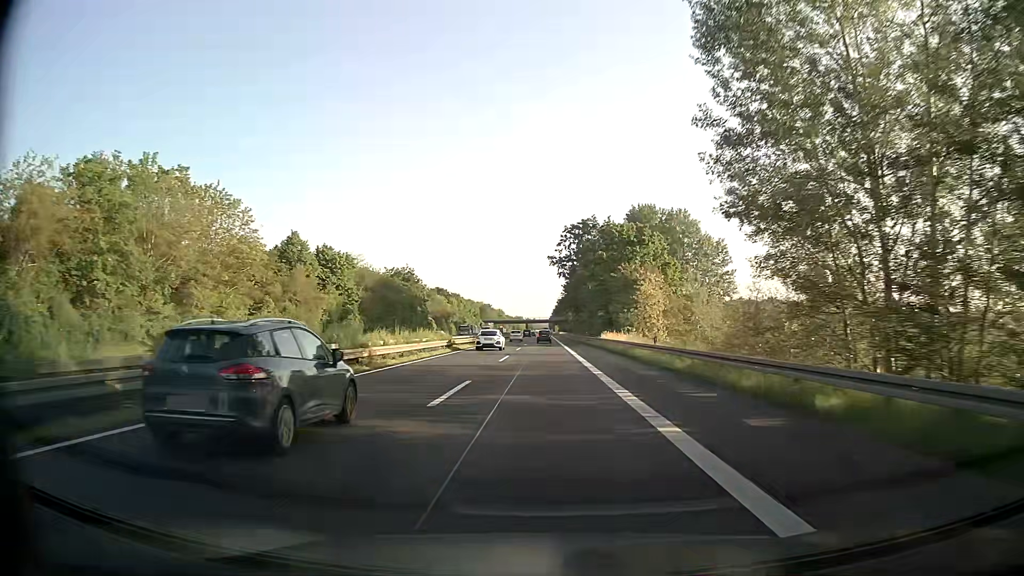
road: trunk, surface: asphalt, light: Day
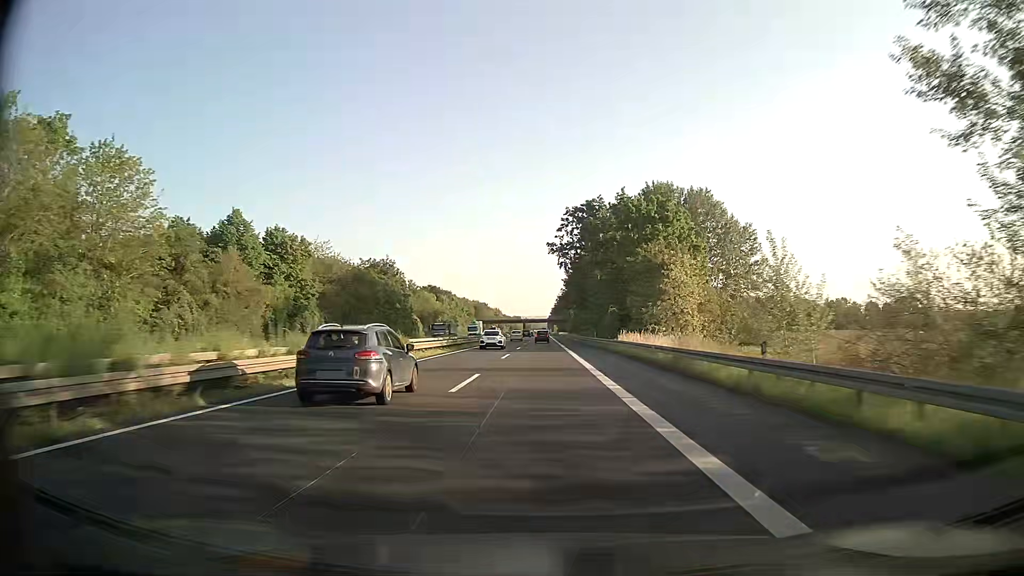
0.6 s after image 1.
(0.0, +15.1) m; 0°
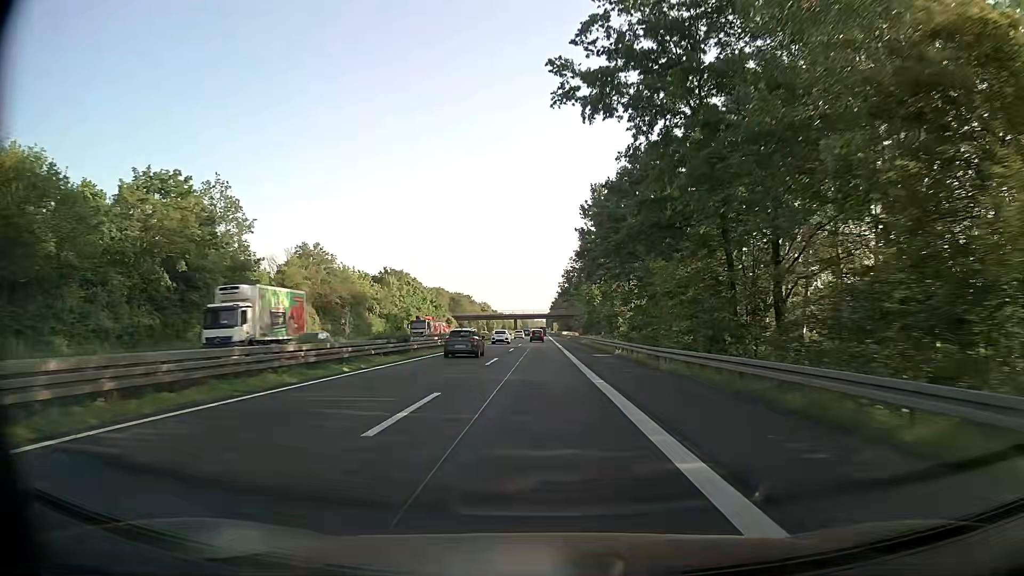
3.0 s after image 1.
(+0.2, +60.6) m; 0°
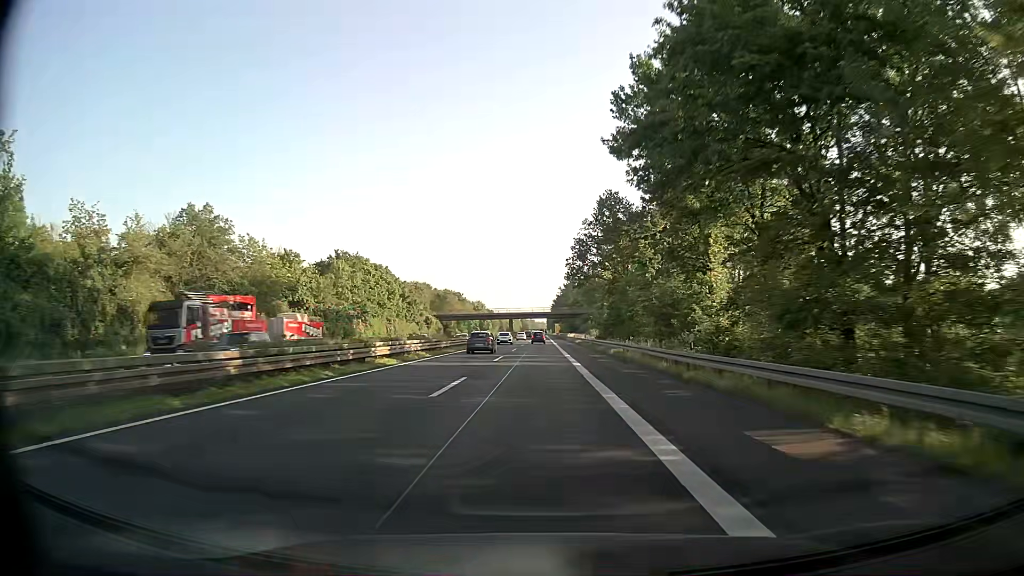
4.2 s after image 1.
(-0.1, +30.6) m; 0°
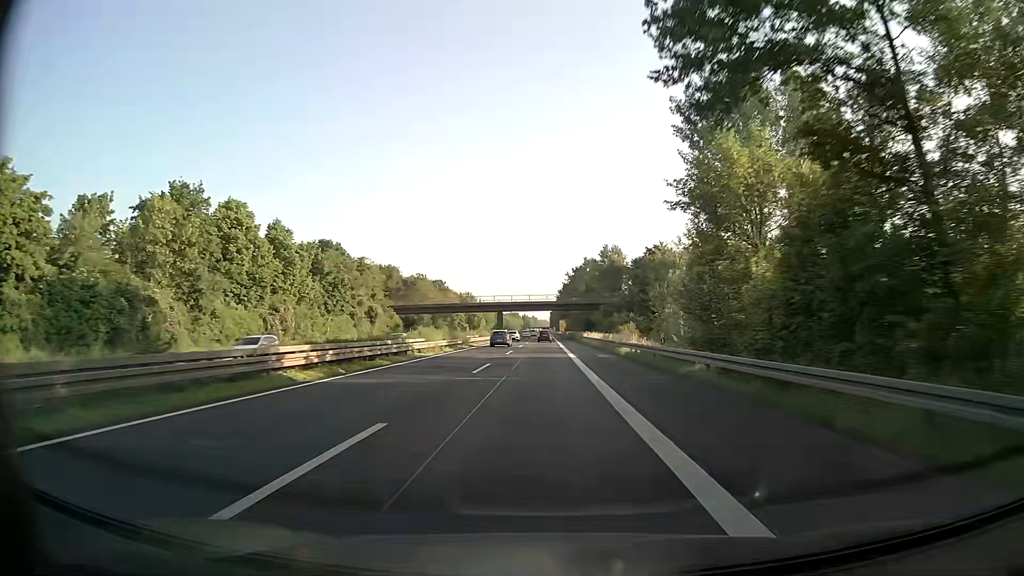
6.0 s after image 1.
(-0.2, +46.5) m; 0°
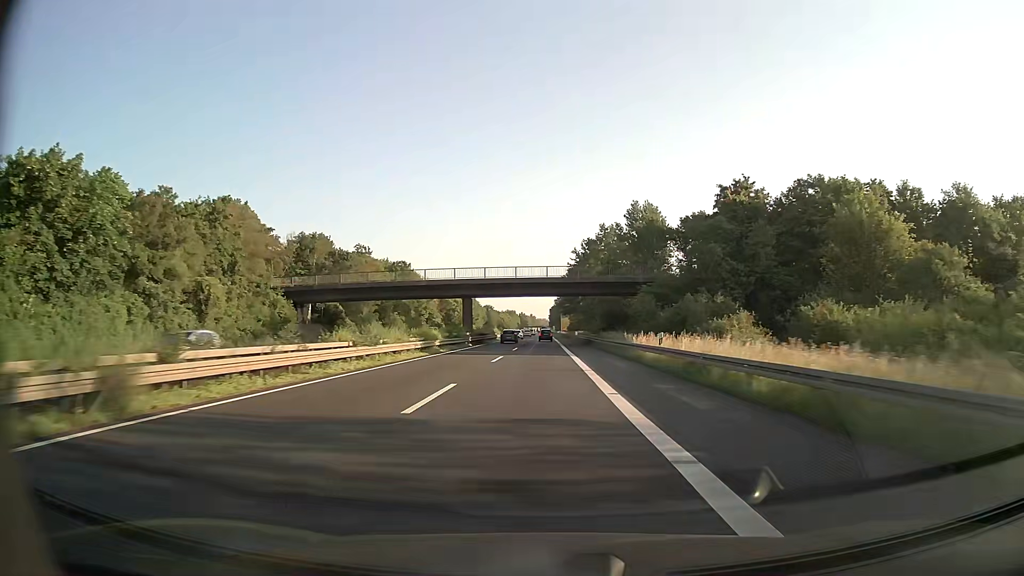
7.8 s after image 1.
(0.0, +47.0) m; 0°
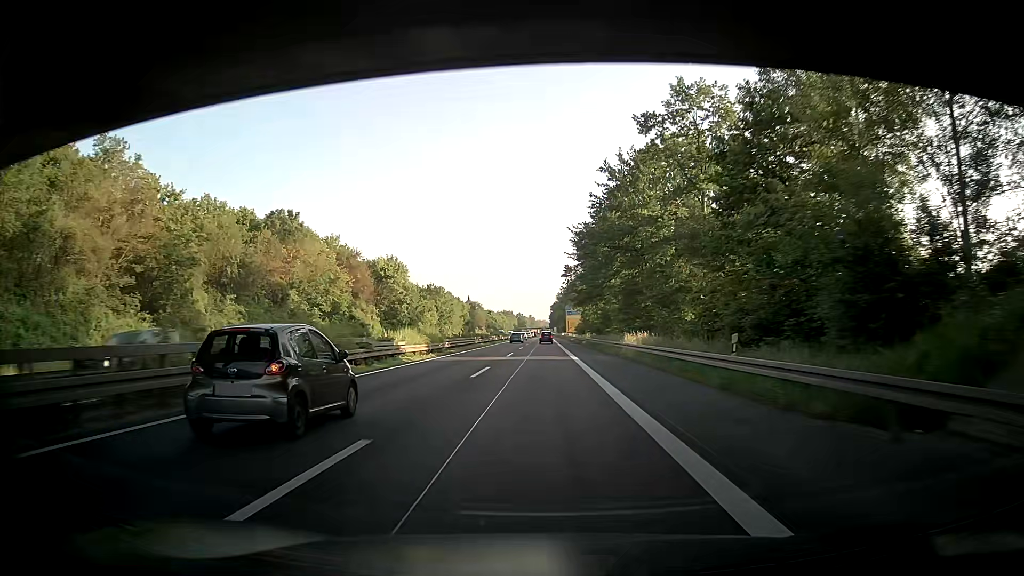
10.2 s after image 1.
(0.0, +62.9) m; 0°
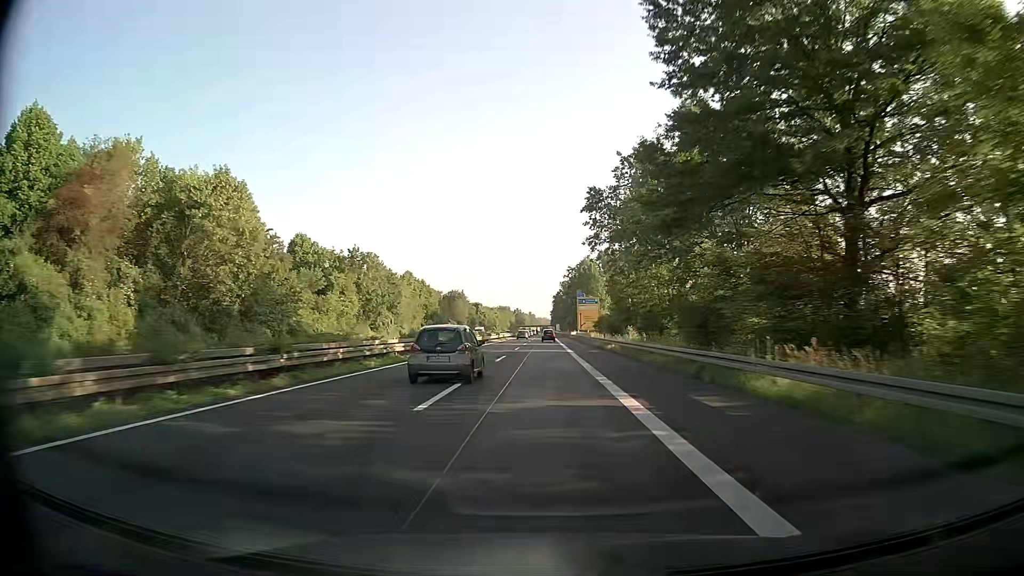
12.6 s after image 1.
(0.0, +63.1) m; 0°
(0, +10) (0, +20) (0, +30) (0, +40) (0, +50) (0, +60) (0, +70) (0, +80) (0, +90) (0, +100) m
